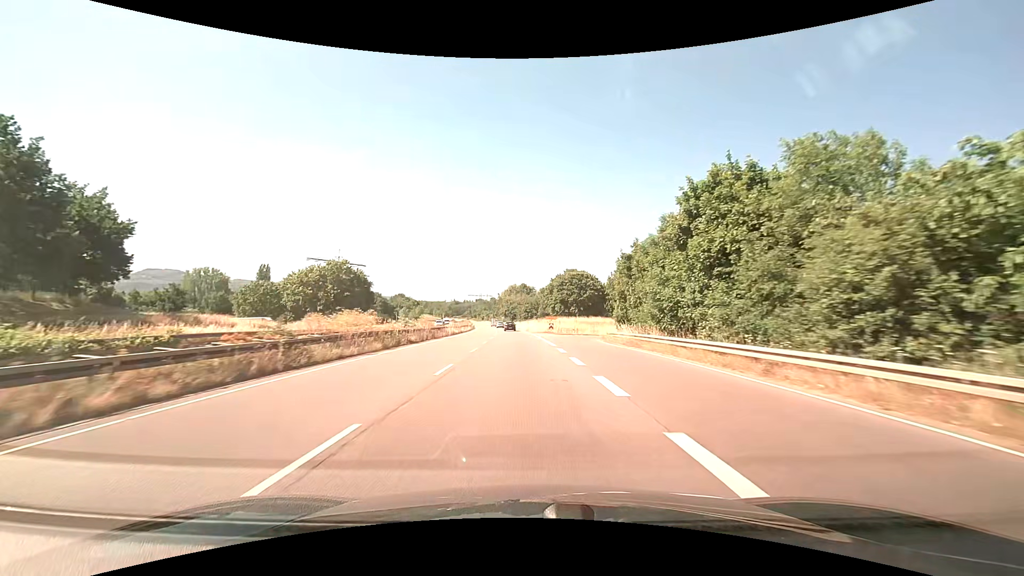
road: trunk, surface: asphalt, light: Day
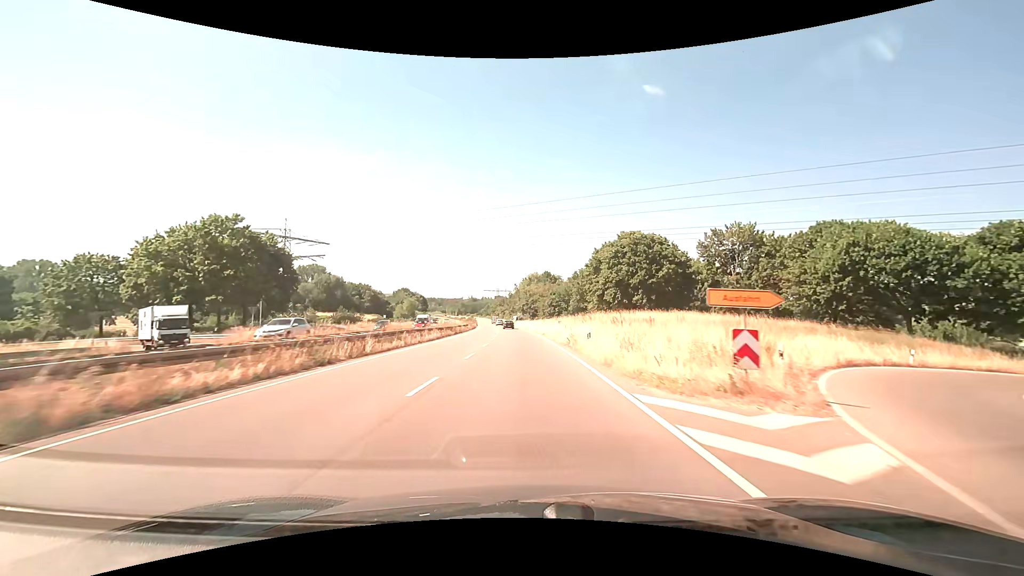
(-1.1, +48.6) m; -3°
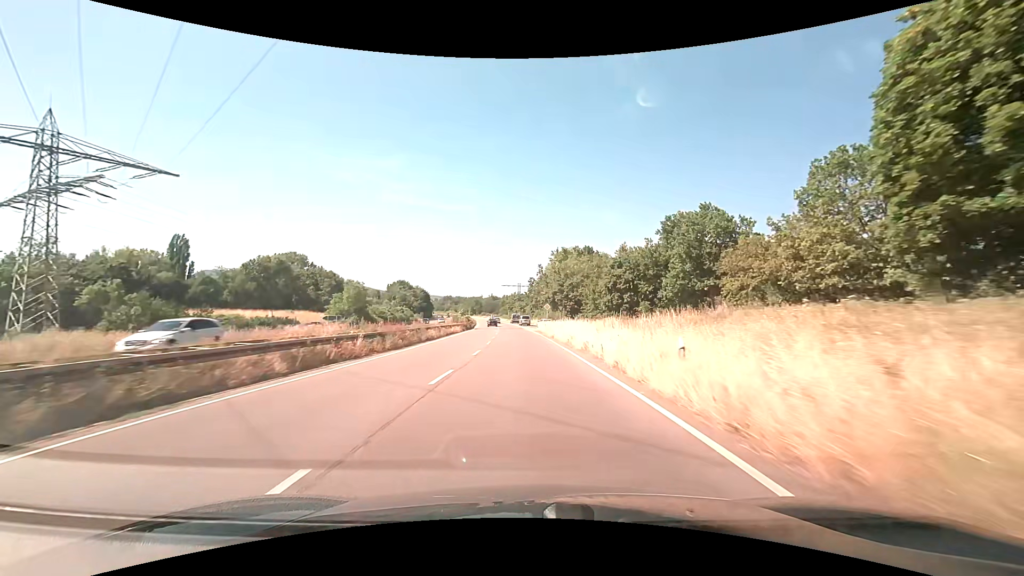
(-1.4, +61.6) m; -3°
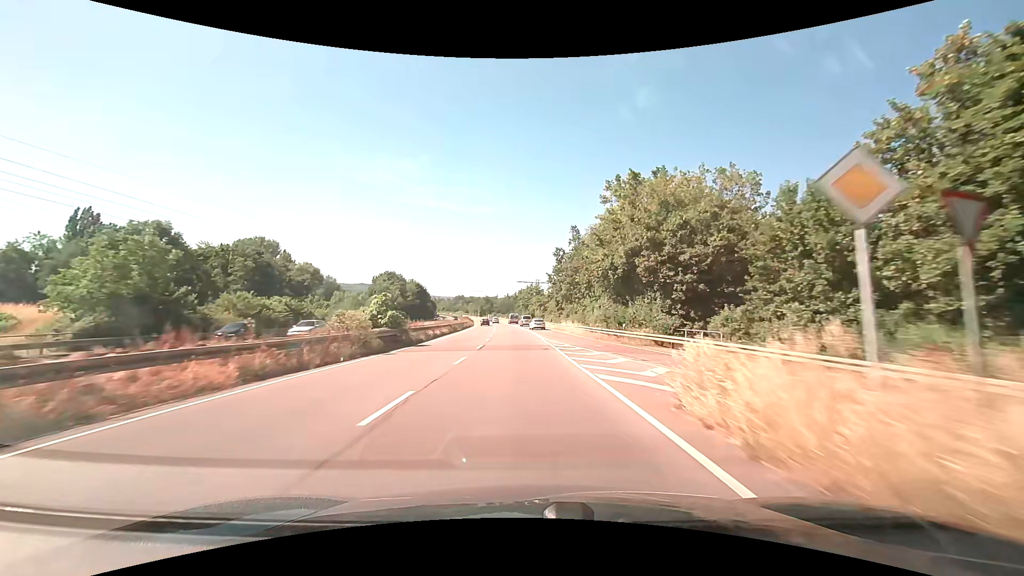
(-0.9, +49.2) m; -2°
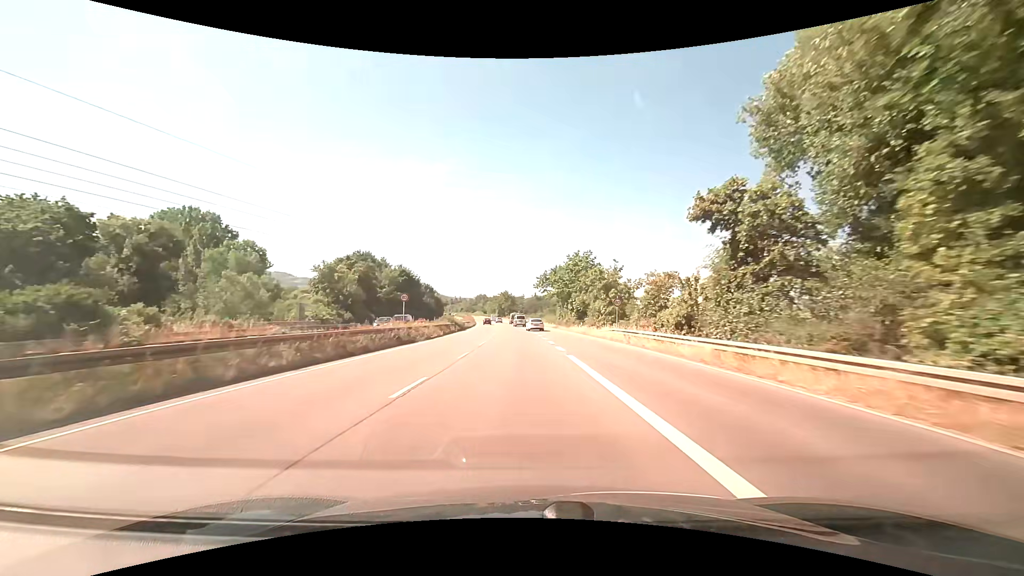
(-1.7, +61.1) m; -3°
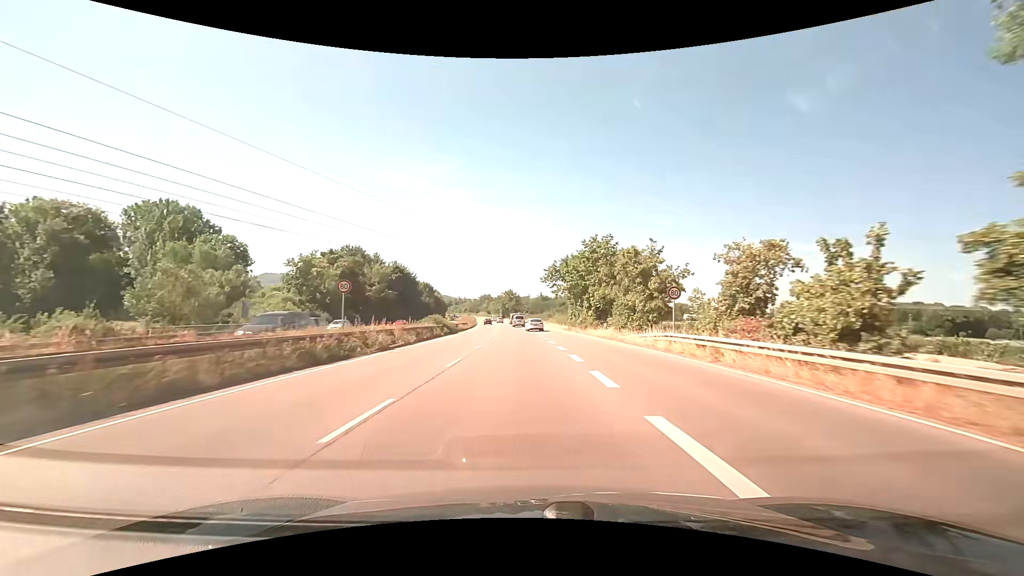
(0.0, +12.2) m; -1°
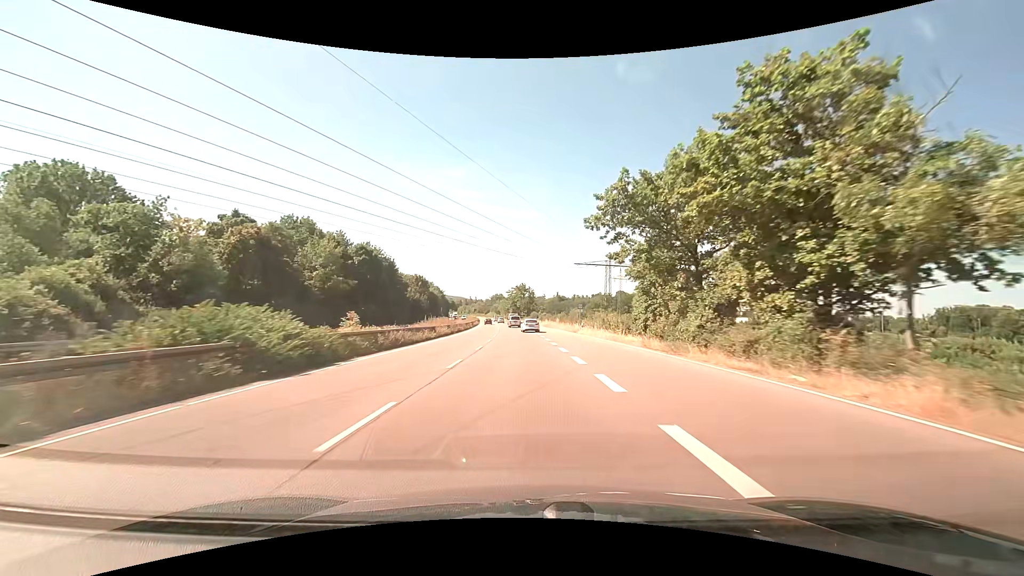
(-0.6, +36.5) m; -2°
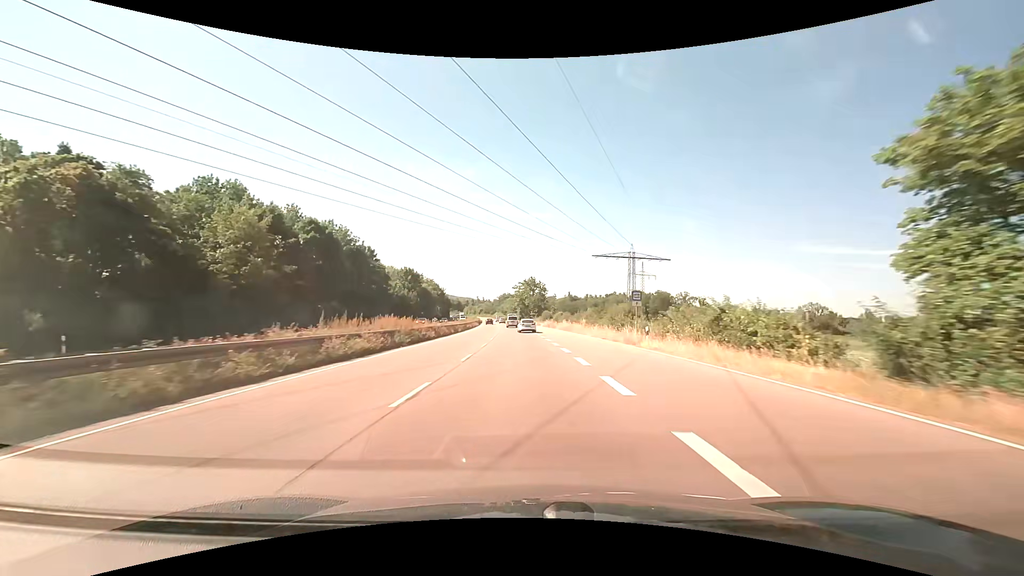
(-0.2, +24.5) m; -1°
(0, +10) (0, +20) (0, +30) (-1, +40) (-1, +50) (-2, +60) (-2, +70) (-3, +80) (-3, +90) (-4, +100) m
